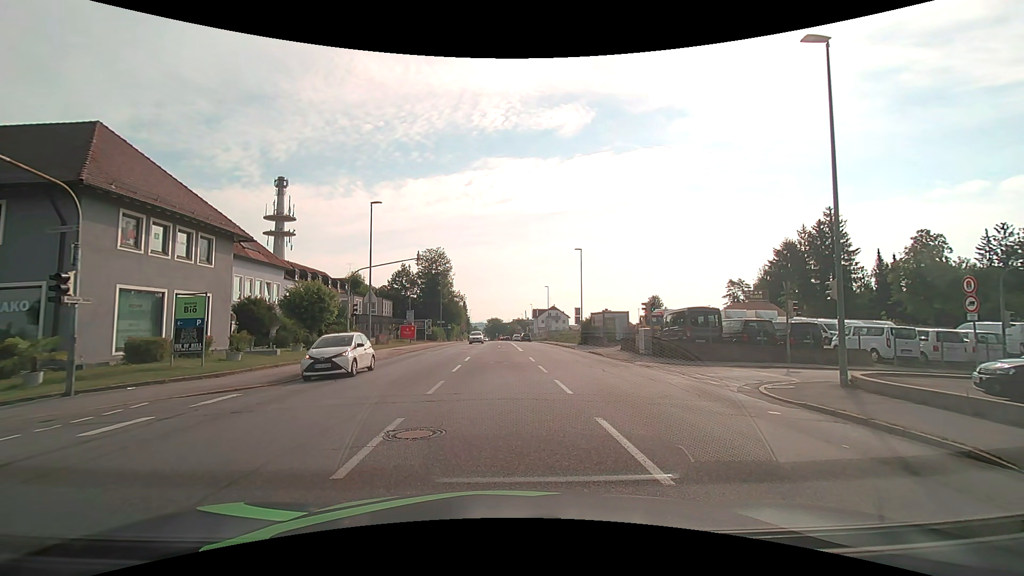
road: tertiary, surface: asphalt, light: Day
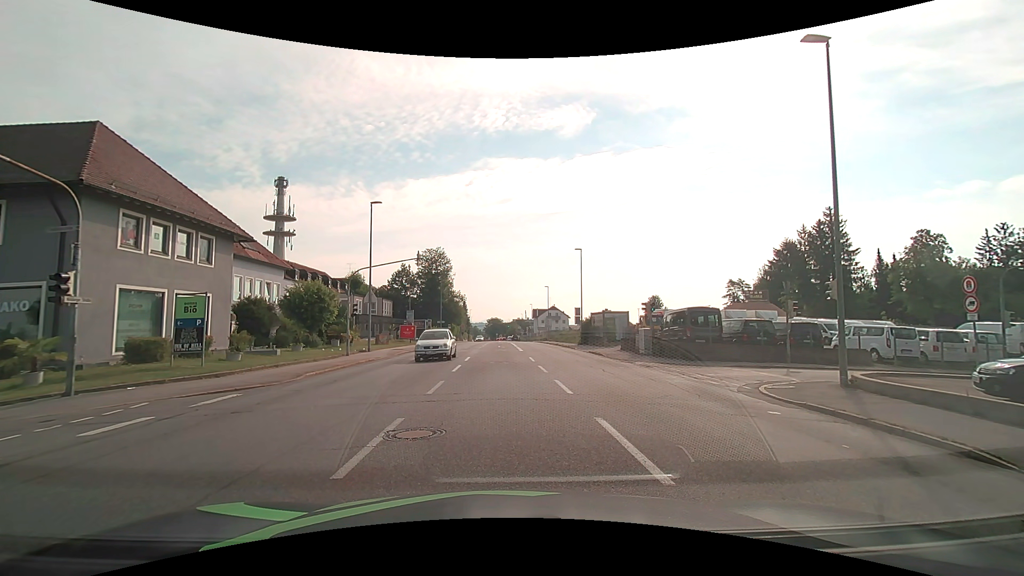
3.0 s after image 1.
(0.0, 0.0) m; 0°
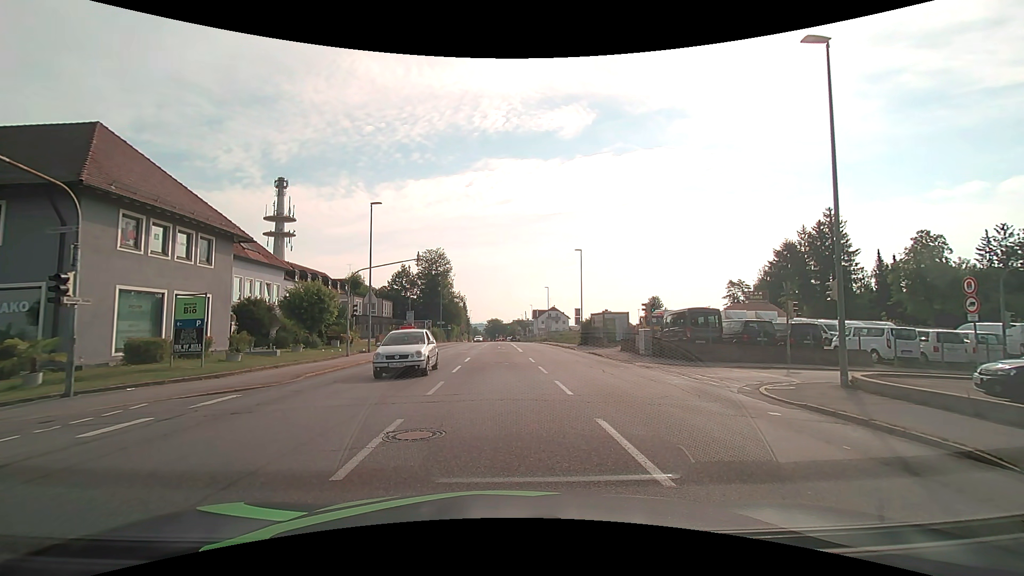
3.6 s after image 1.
(0.0, 0.0) m; 0°
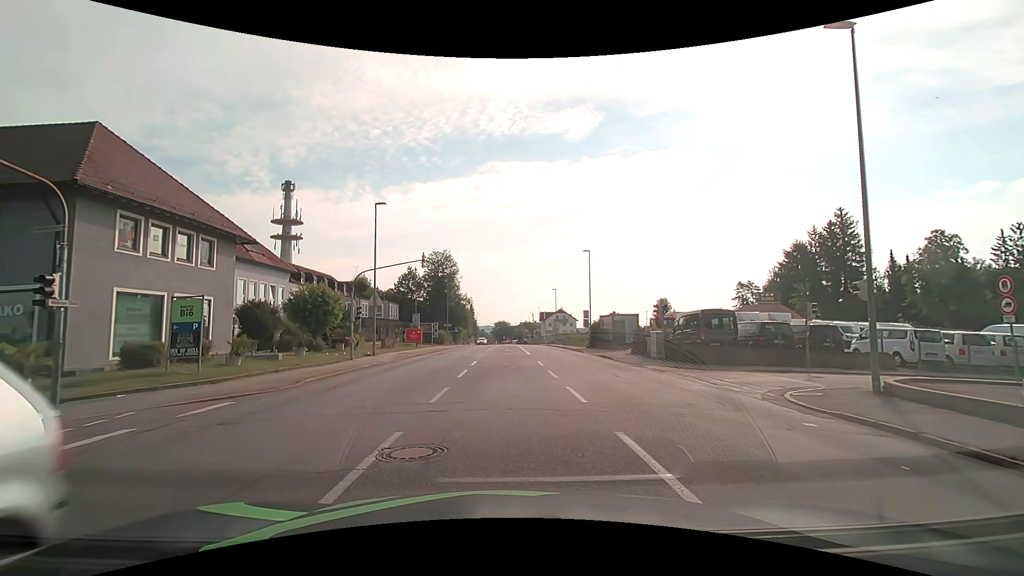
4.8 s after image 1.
(0.0, +0.9) m; 0°
